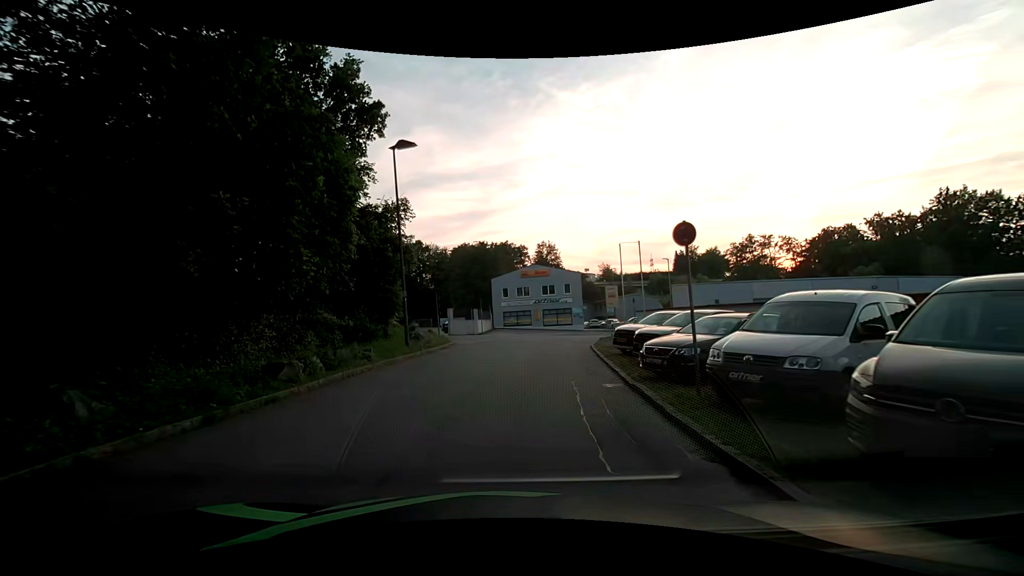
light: Day
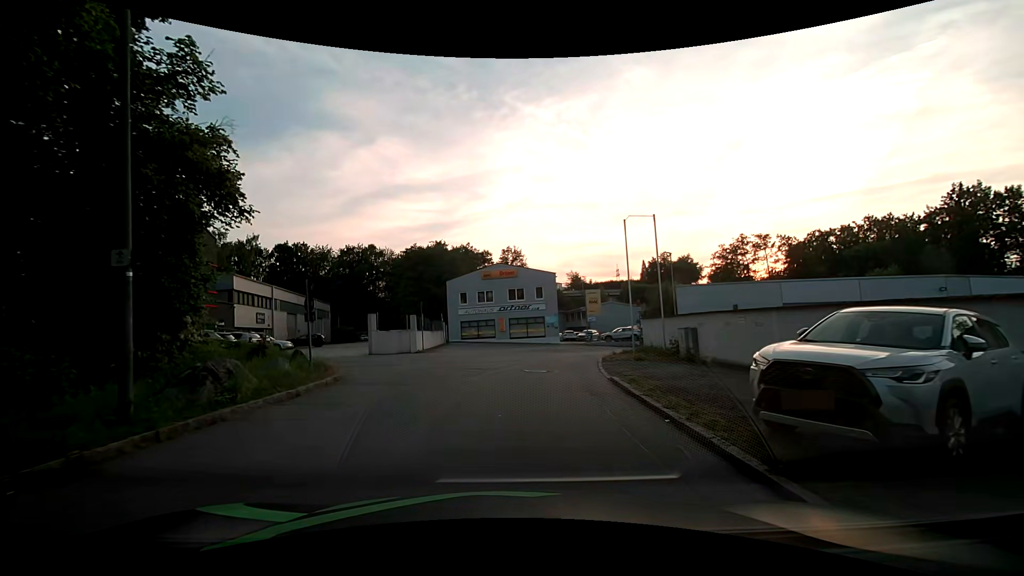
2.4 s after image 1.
(+0.5, +12.4) m; +6°
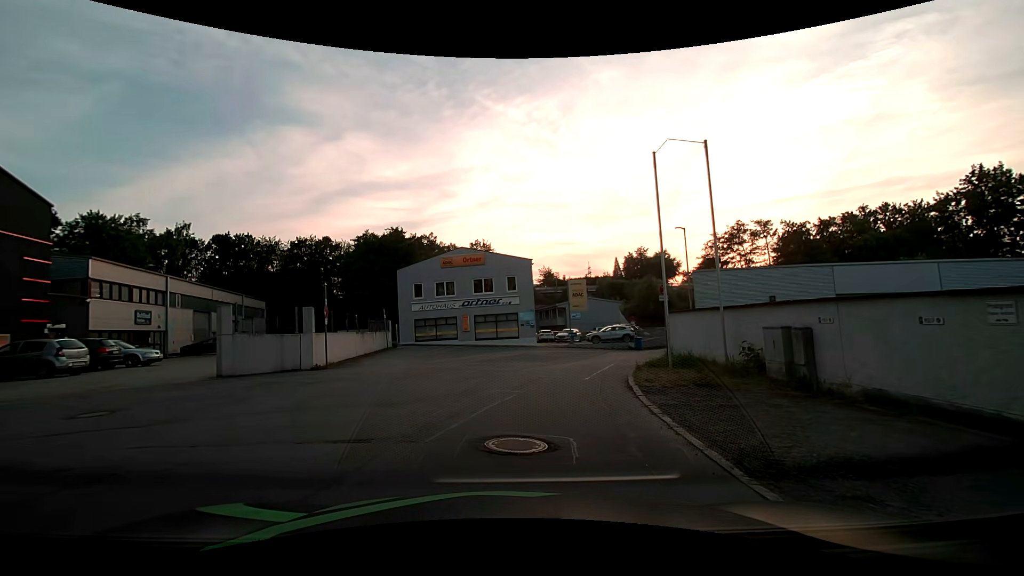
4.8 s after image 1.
(+0.1, +10.2) m; +2°
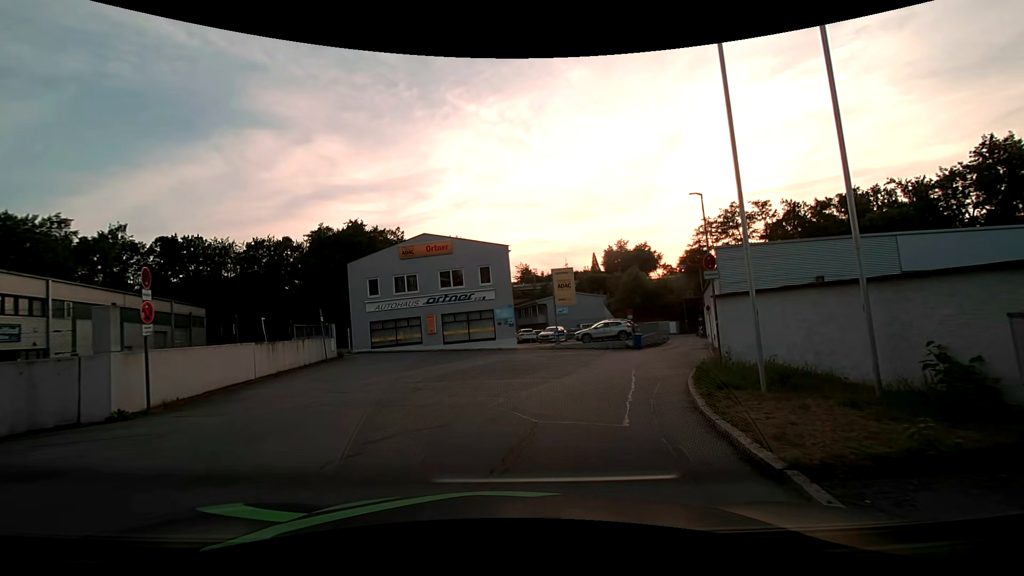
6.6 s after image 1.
(+0.2, +7.1) m; +4°
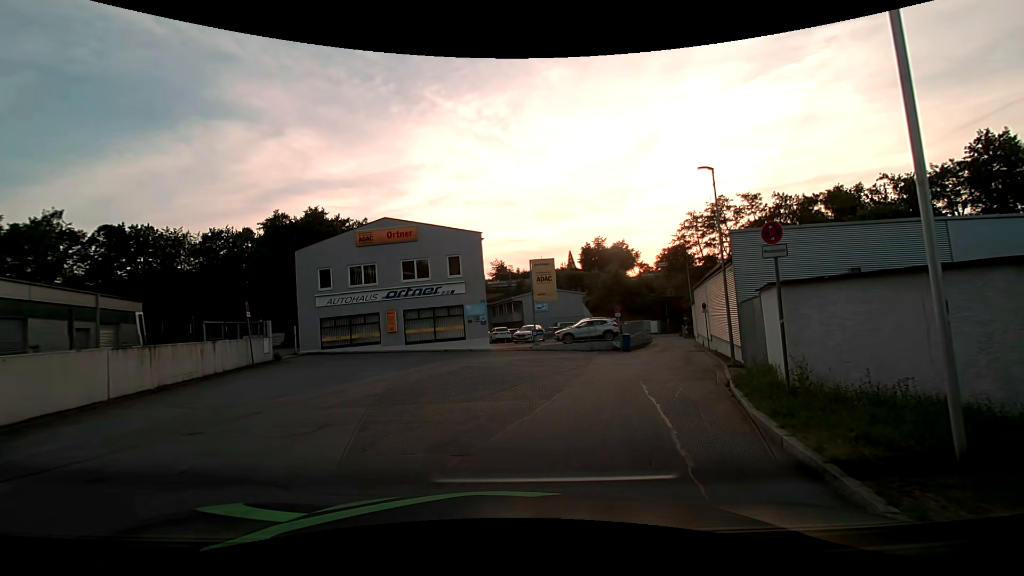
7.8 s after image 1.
(0.0, +4.4) m; +3°
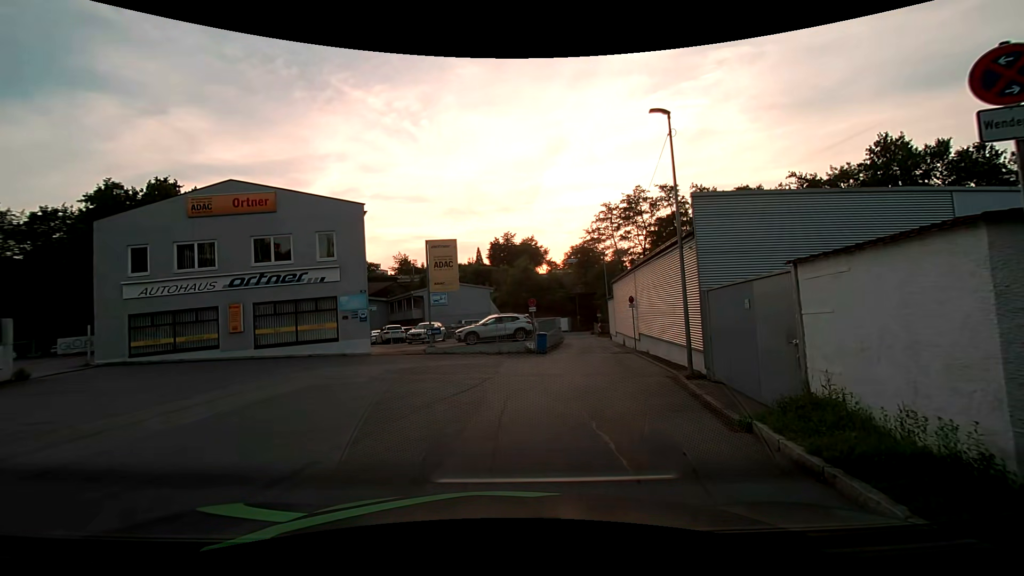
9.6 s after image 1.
(+0.5, +6.3) m; +11°
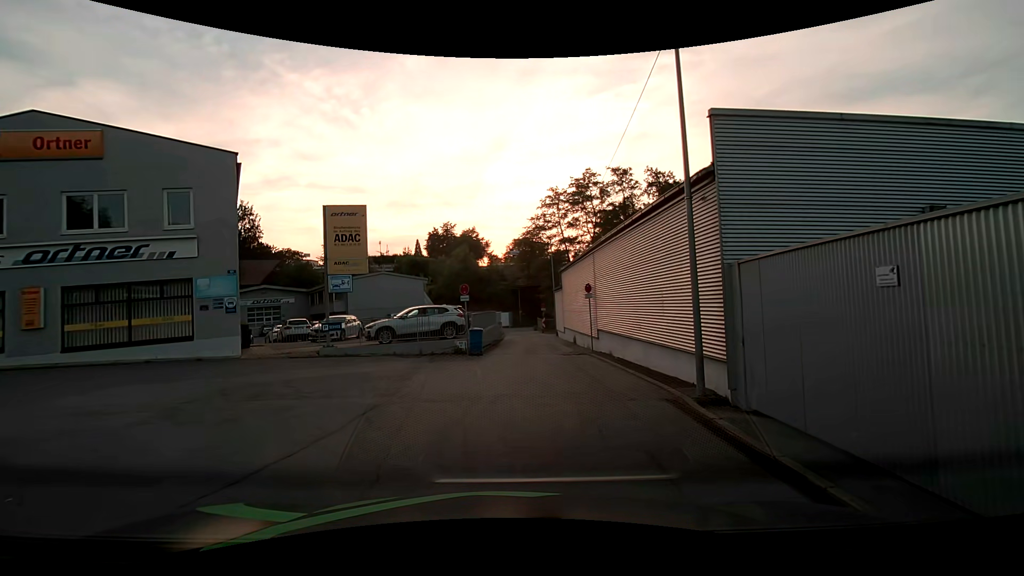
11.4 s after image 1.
(+0.3, +5.7) m; +6°
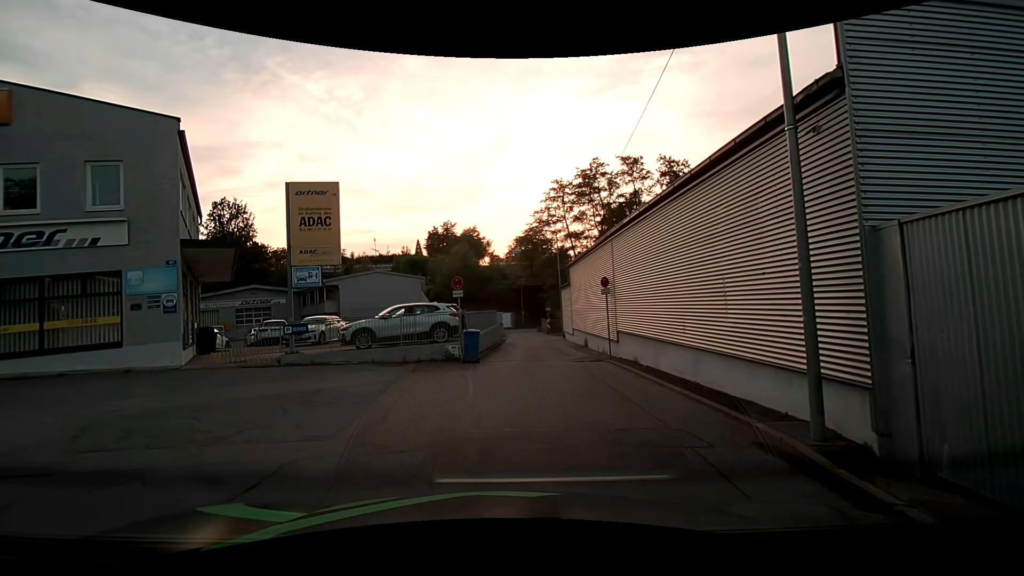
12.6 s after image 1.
(0.0, +3.4) m; 0°
